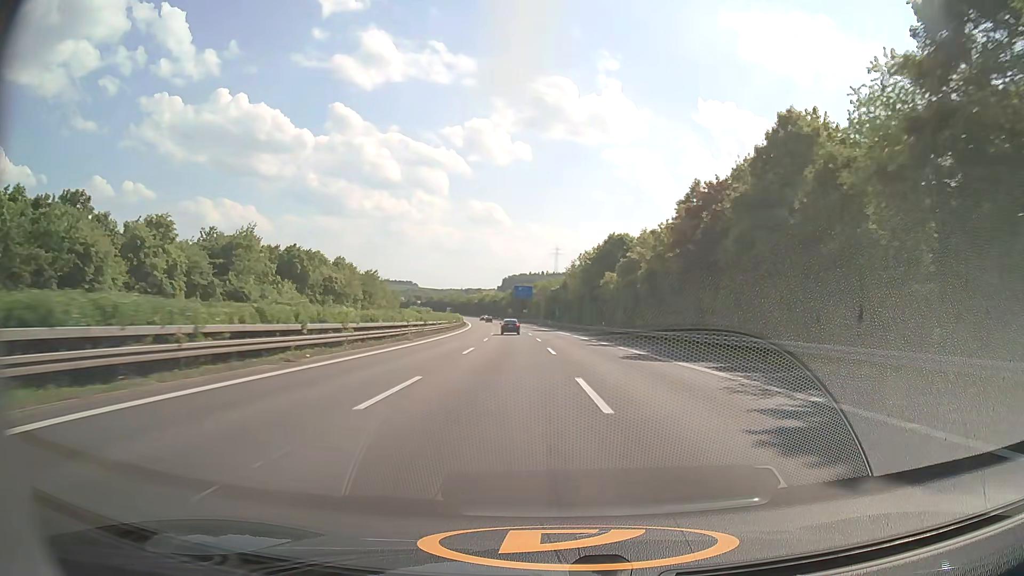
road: motorway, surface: asphalt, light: Day
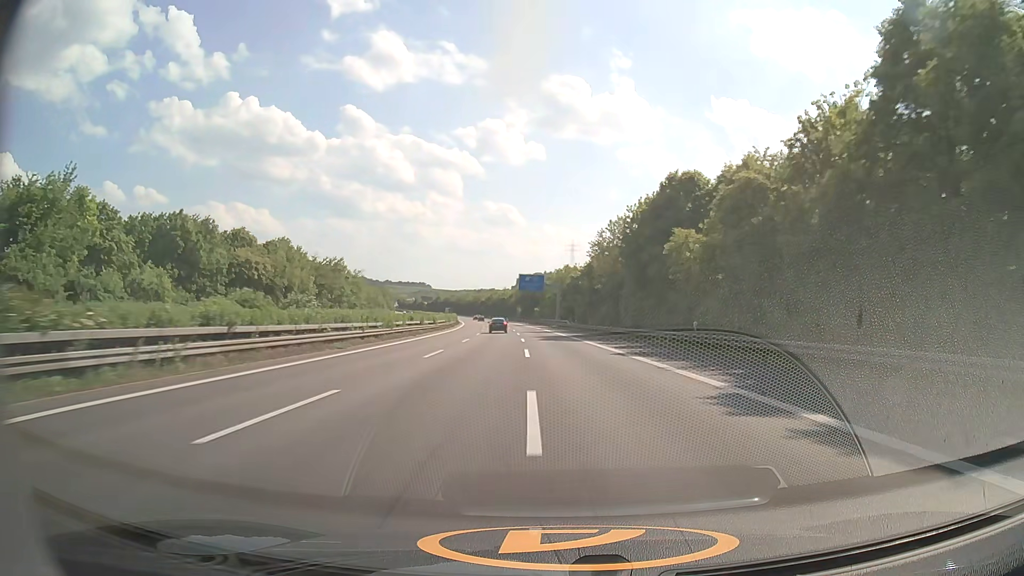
(-0.4, +39.0) m; -1°
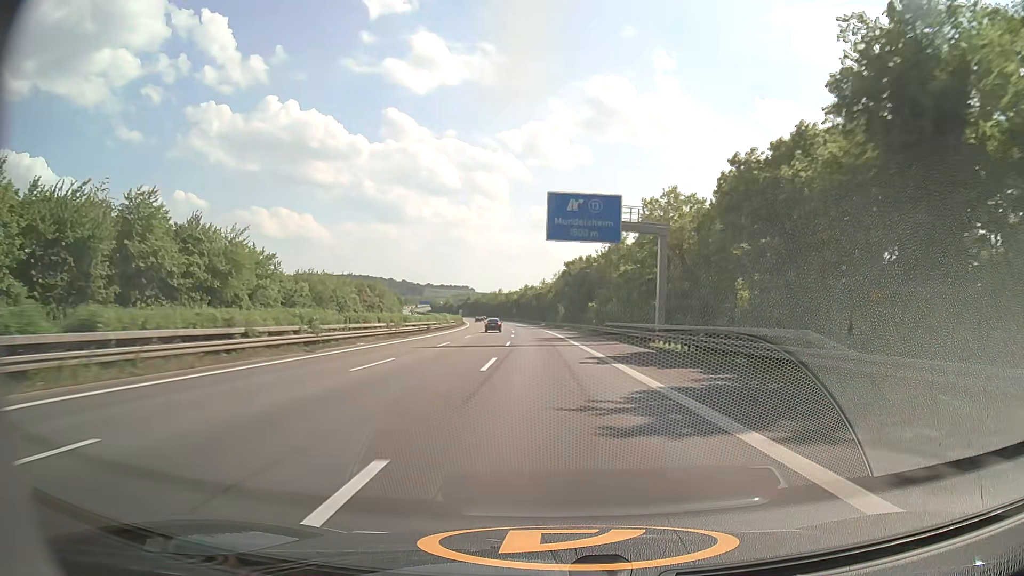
(-2.6, +77.4) m; -4°
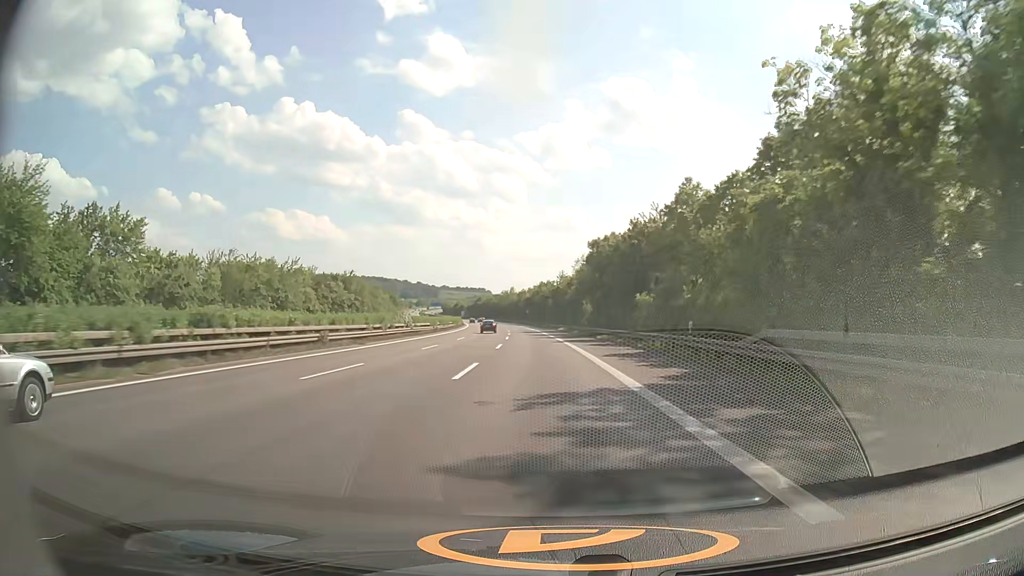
(-0.5, +38.6) m; -2°
(0, +10) (0, +20) (0, +30) (-1, +40) (-1, +50) (-2, +60) (-2, +70) (-3, +80) (-4, +90) (-5, +100) m
